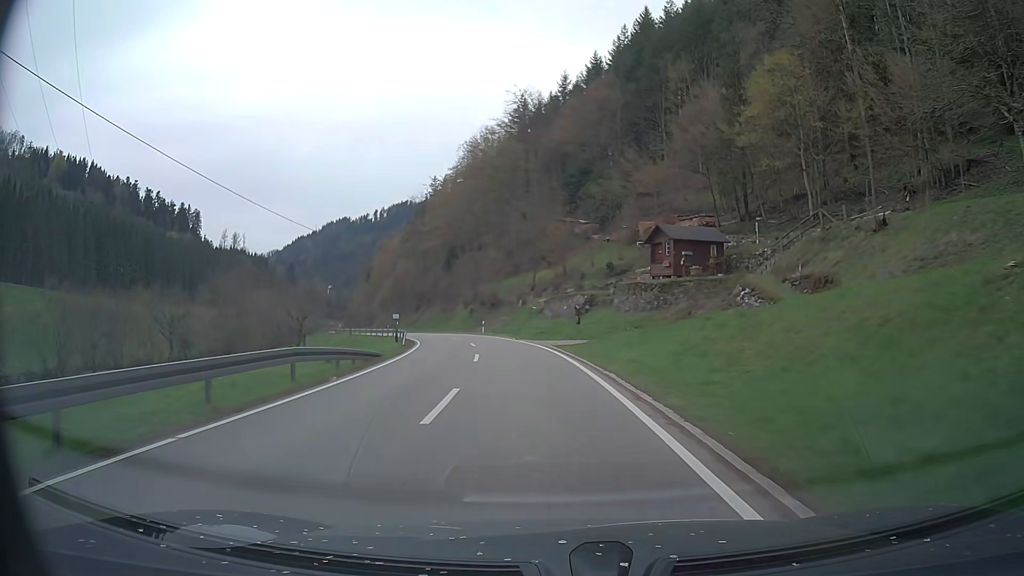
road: tertiary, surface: asphalt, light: Day
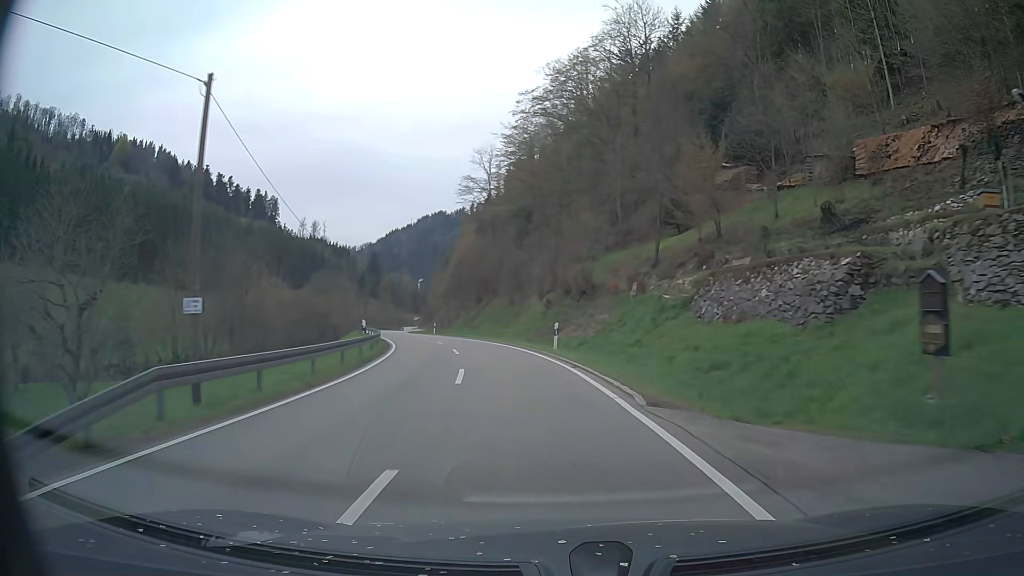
(-1.9, +30.6) m; -8°
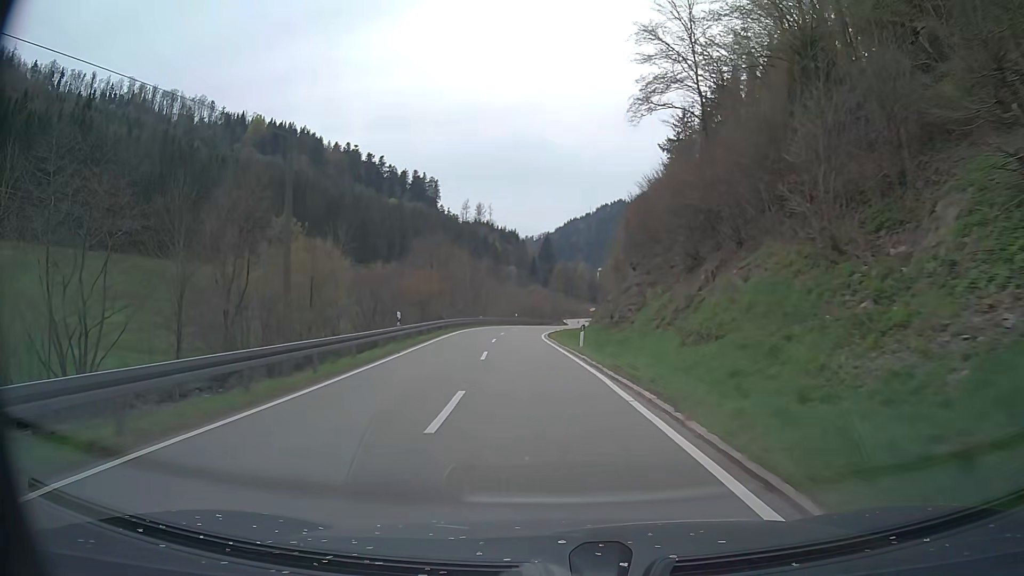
(-5.8, +42.1) m; -15°
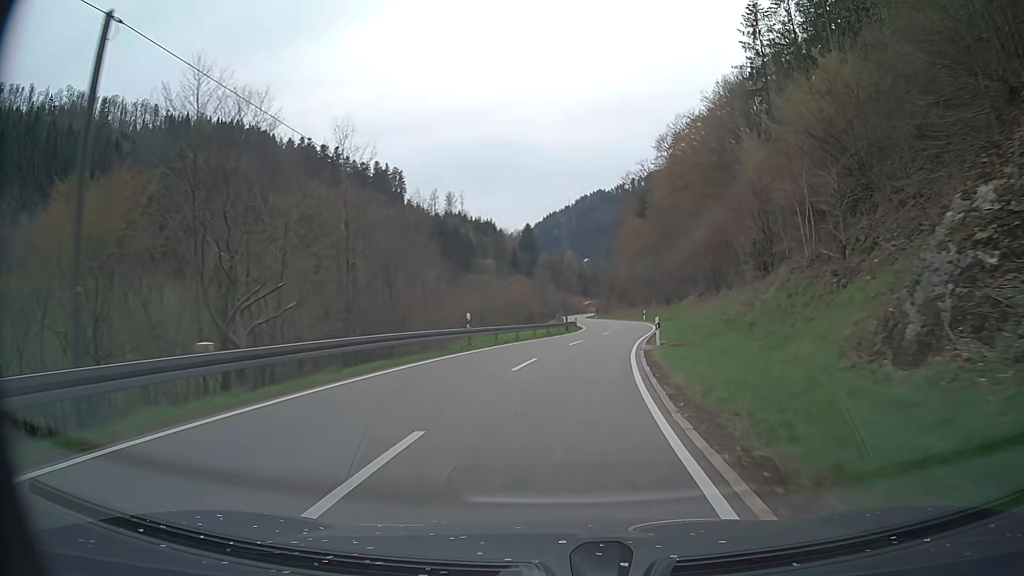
(-1.8, +52.1) m; +1°
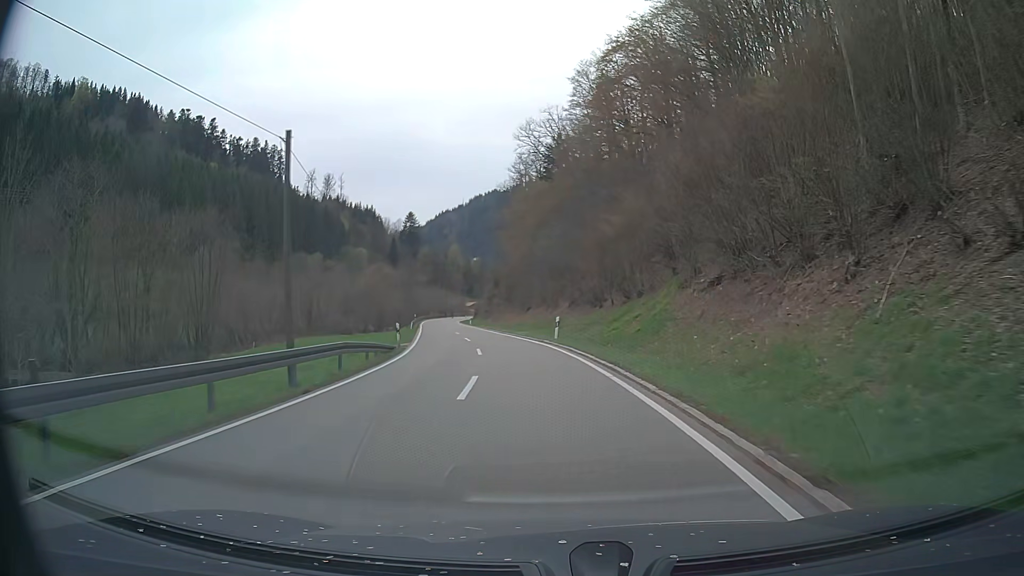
(+4.1, +40.3) m; +9°
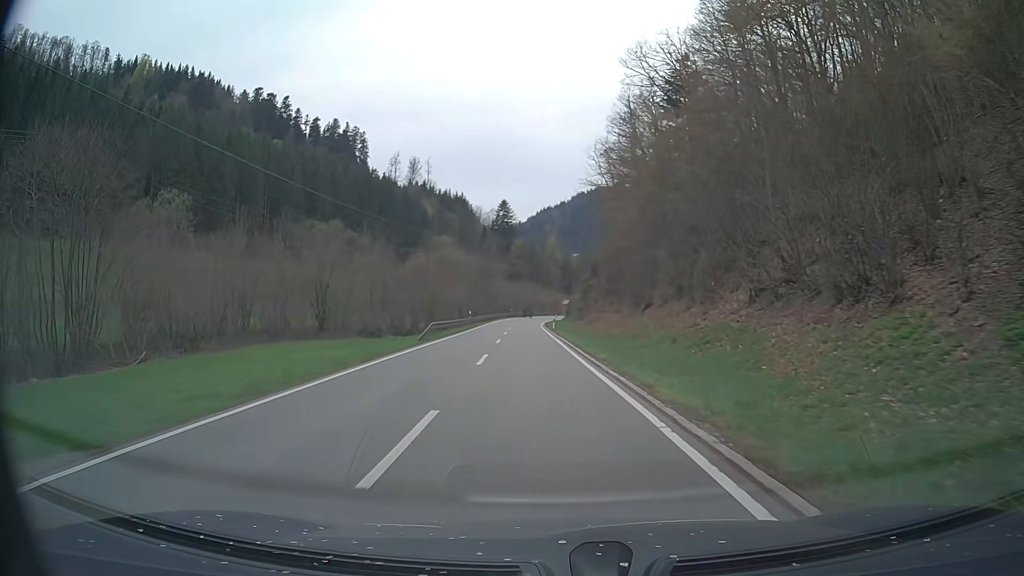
(-1.6, +29.7) m; -8°
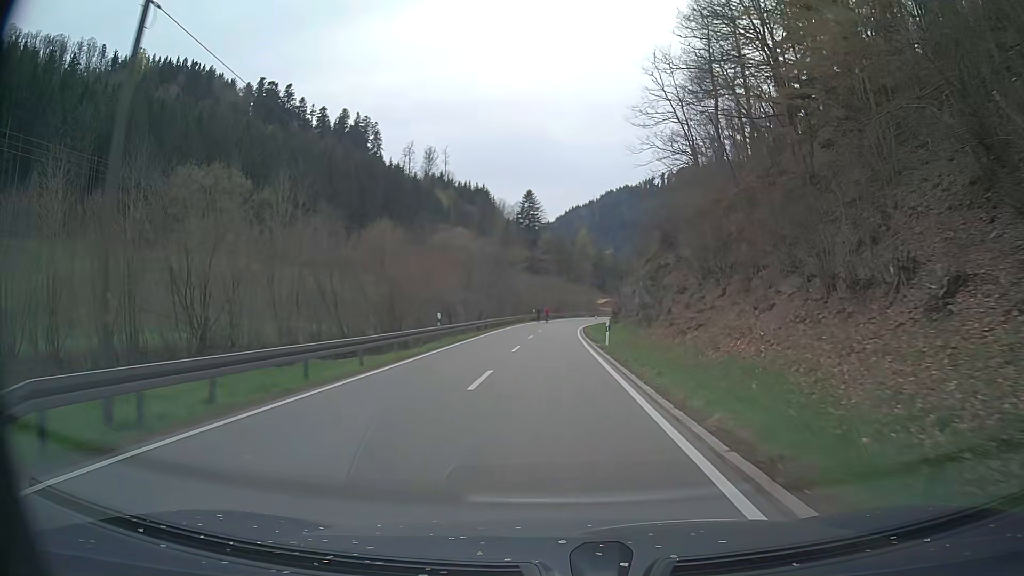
(-0.9, +29.2) m; -3°
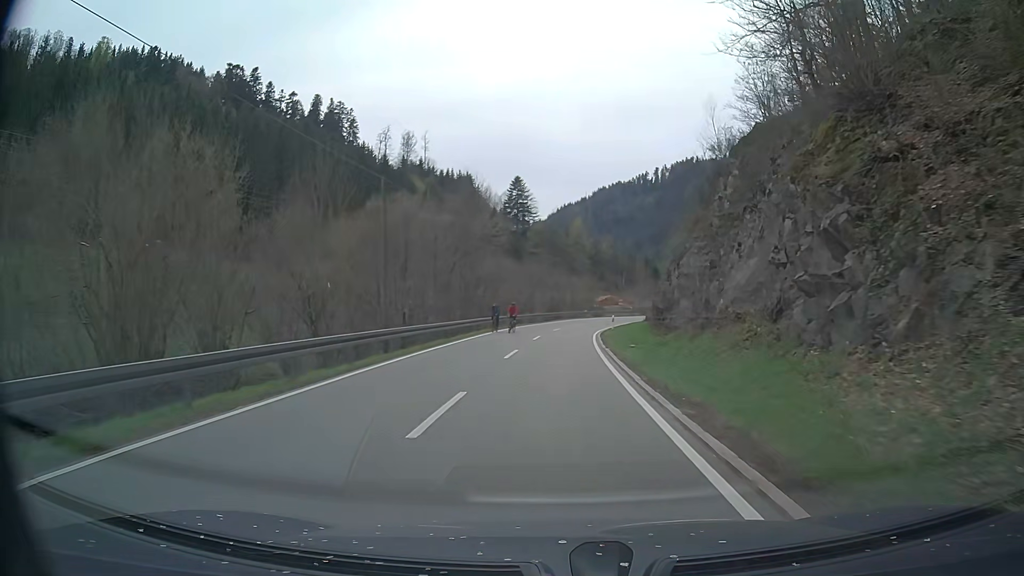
(+0.1, +28.8) m; +1°
(0, +10) (0, +20) (0, +30) (+1, +40) (+2, +50) (+3, +60) (+5, +70) (+8, +79) (+11, +89) (+15, +98) m
